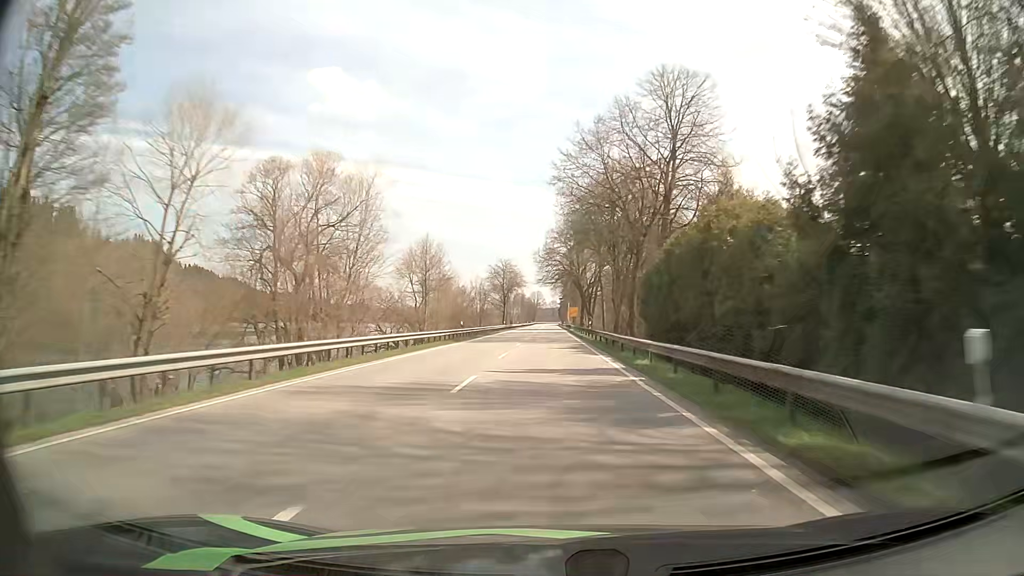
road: primary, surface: asphalt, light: Day
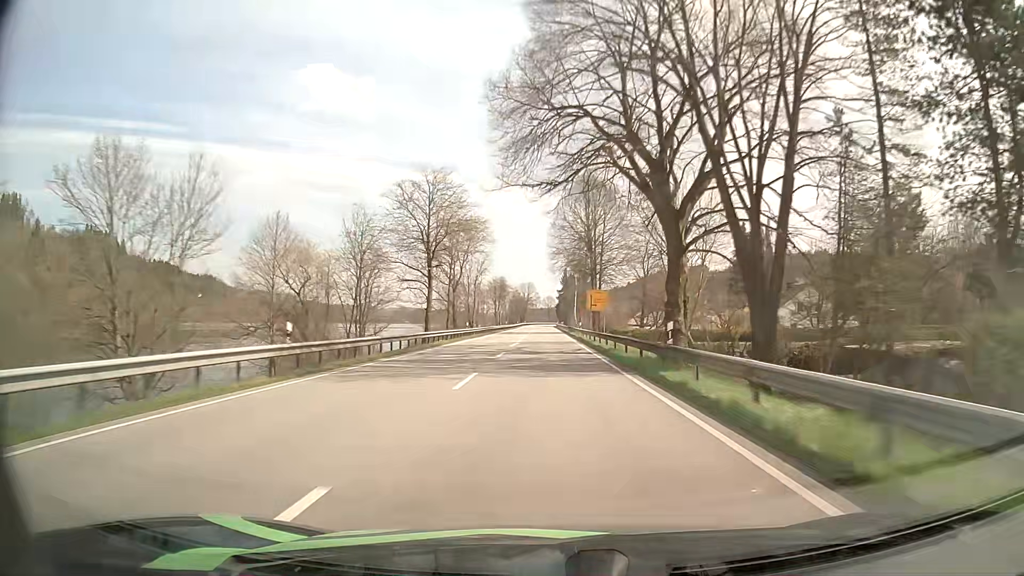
(+0.2, +82.9) m; 0°
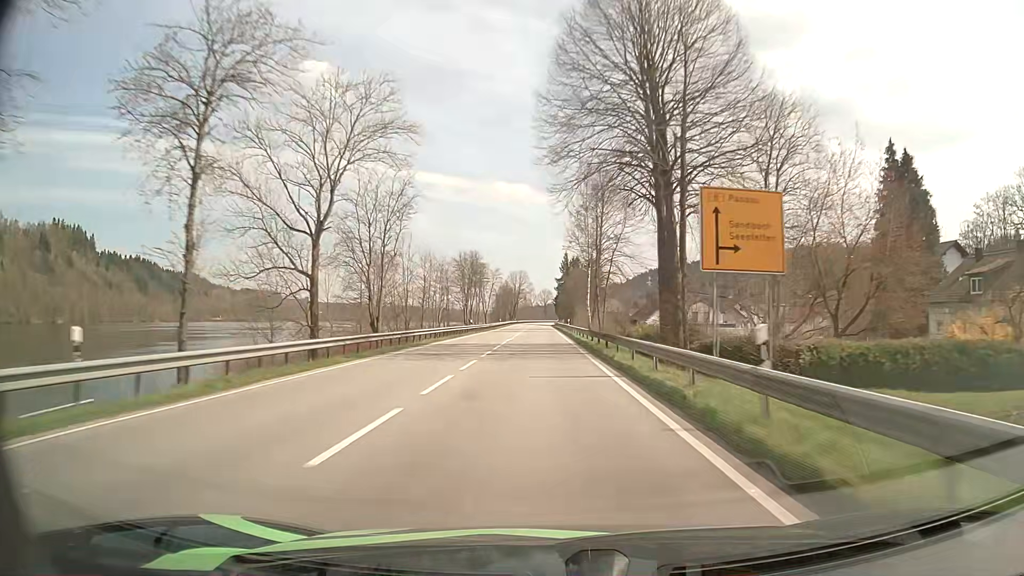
(+0.2, +49.9) m; +1°
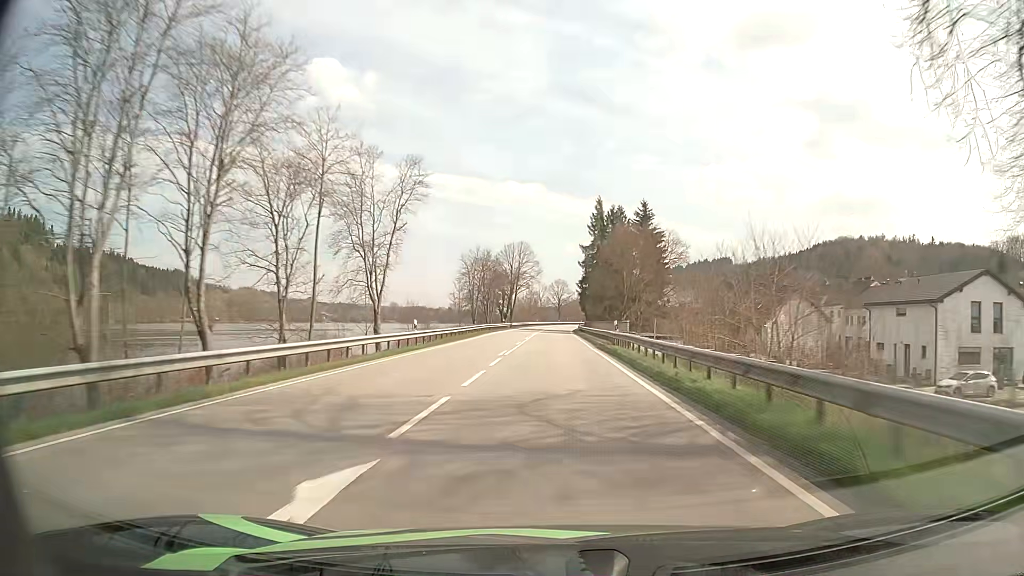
(-1.3, +82.4) m; -1°
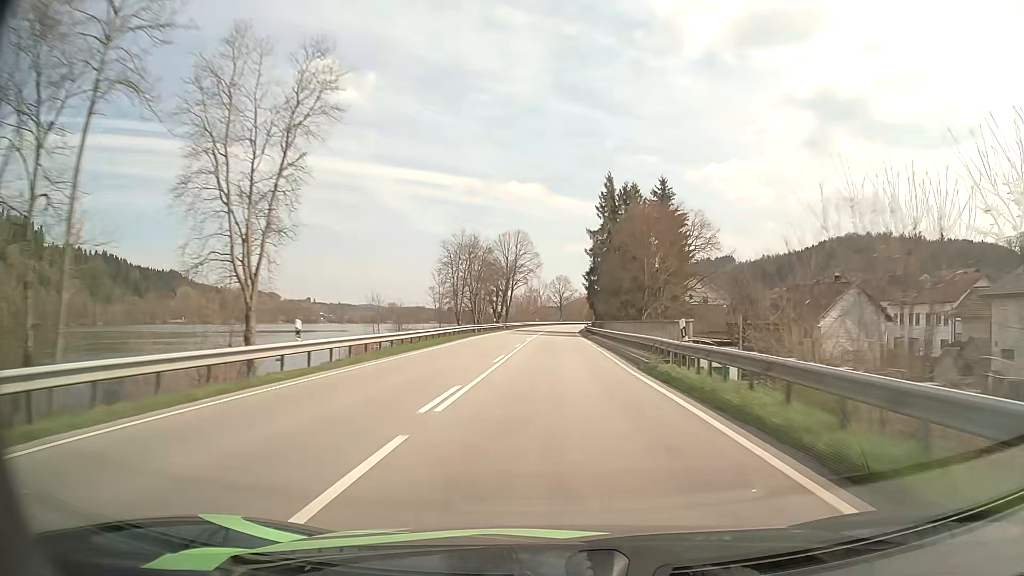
(0.0, +16.3) m; 0°
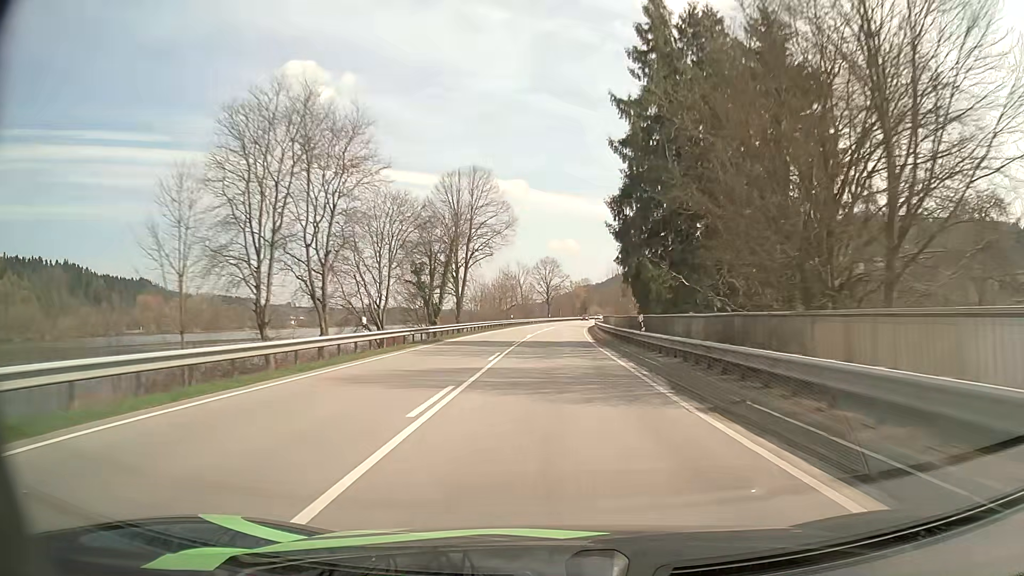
(+0.6, +48.5) m; +1°
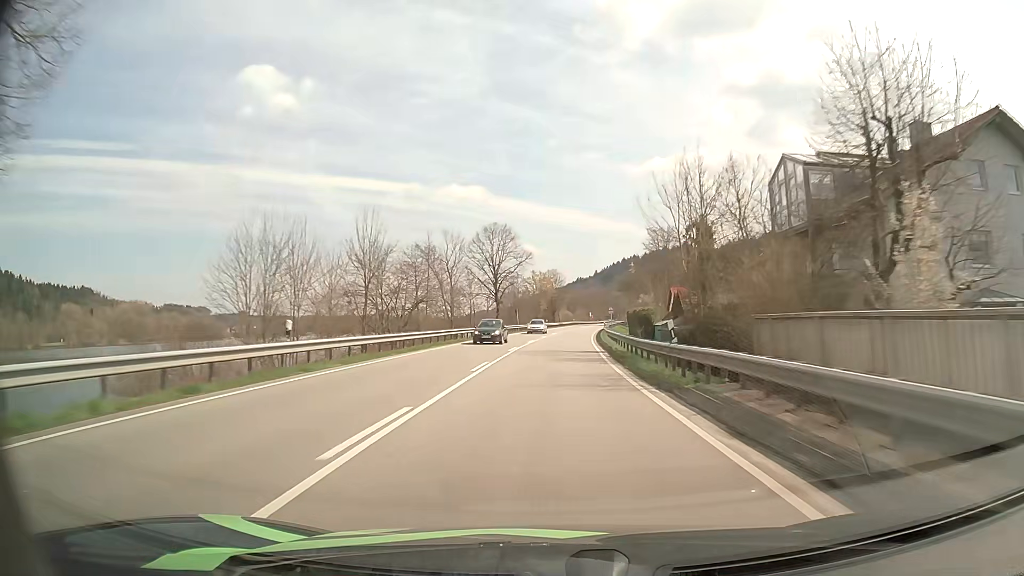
(+1.3, +62.6) m; +3°
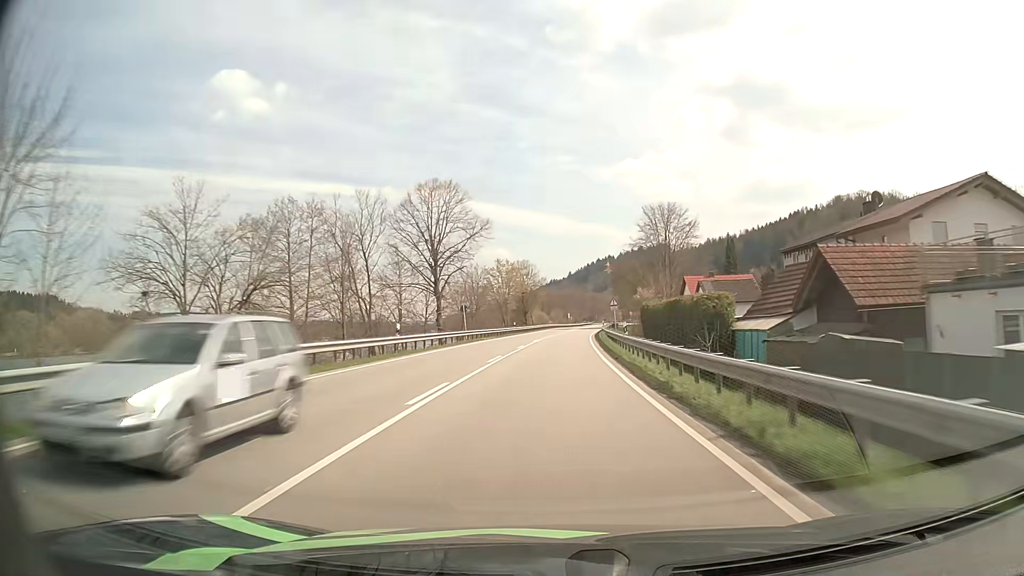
(+0.5, +31.2) m; +2°
(0, +10) (0, +20) (+1, +30) (+1, +40) (+1, +50) (+2, +60) (+3, +70) (+4, +80) (+5, +90) (+6, +100) m
